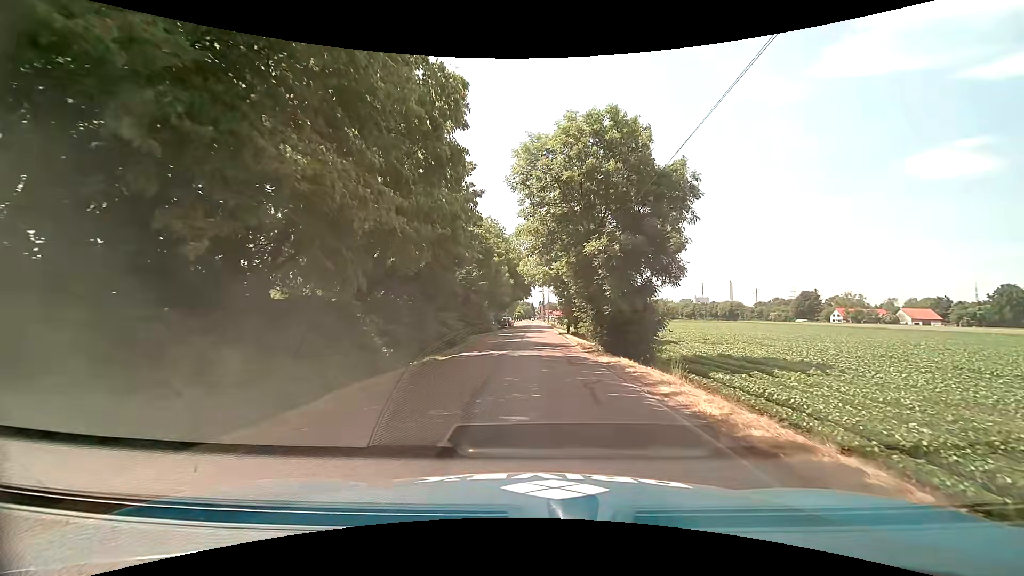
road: tertiary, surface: asphalt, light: Day
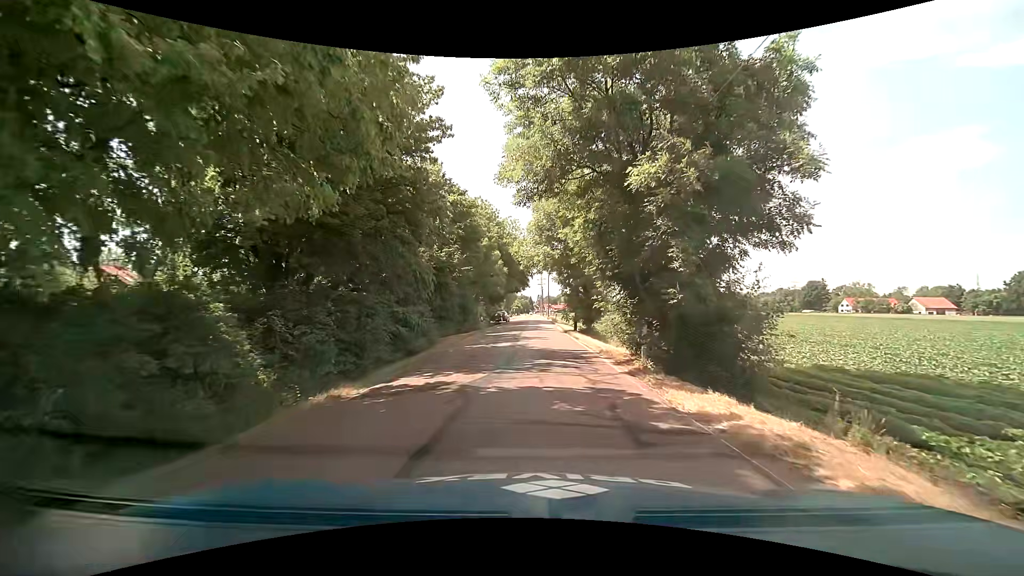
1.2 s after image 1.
(0.0, +9.4) m; 0°
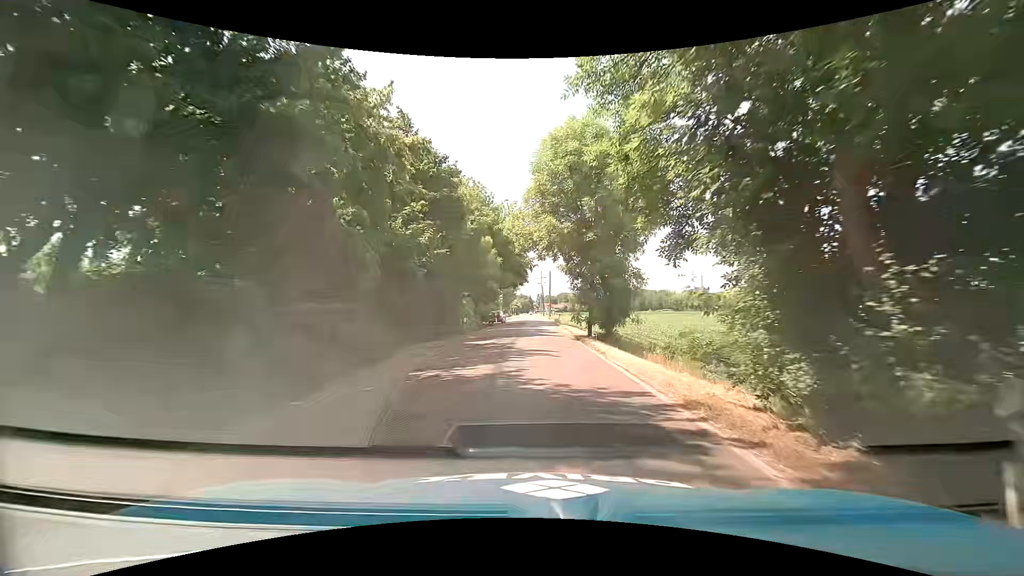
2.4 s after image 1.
(0.0, +9.7) m; +1°
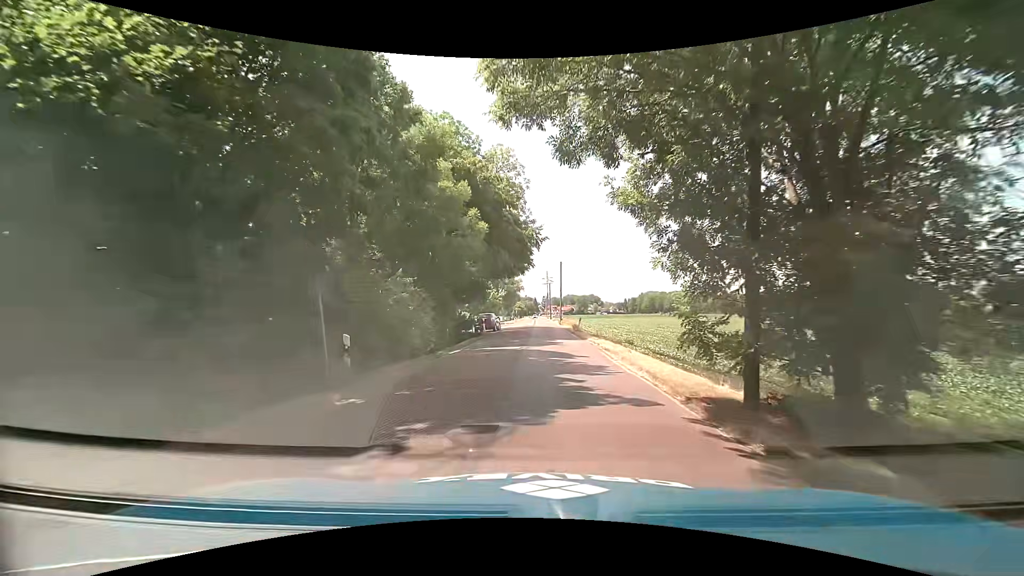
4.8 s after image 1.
(-0.5, +19.5) m; -1°
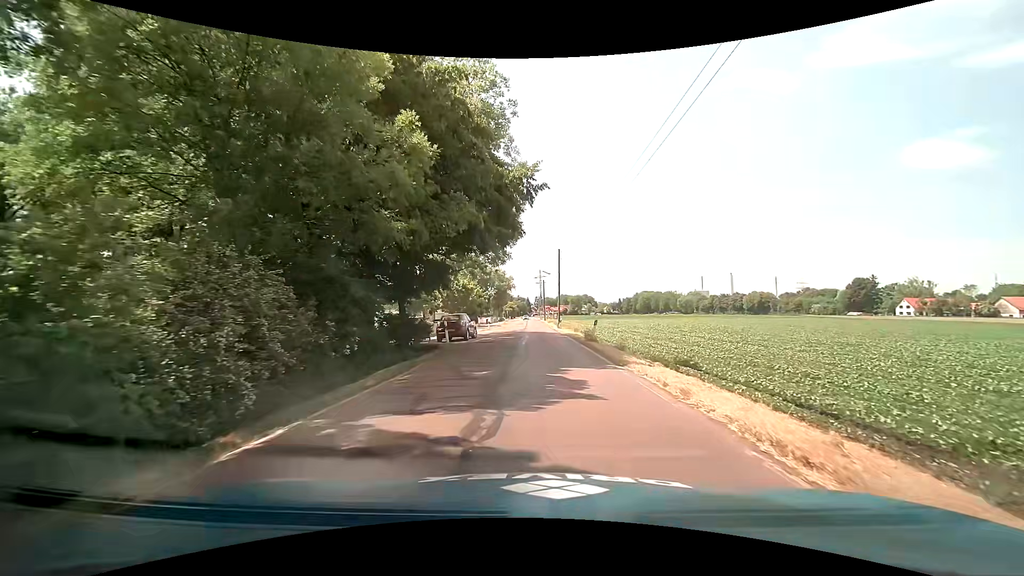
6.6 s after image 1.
(0.0, +13.5) m; 0°
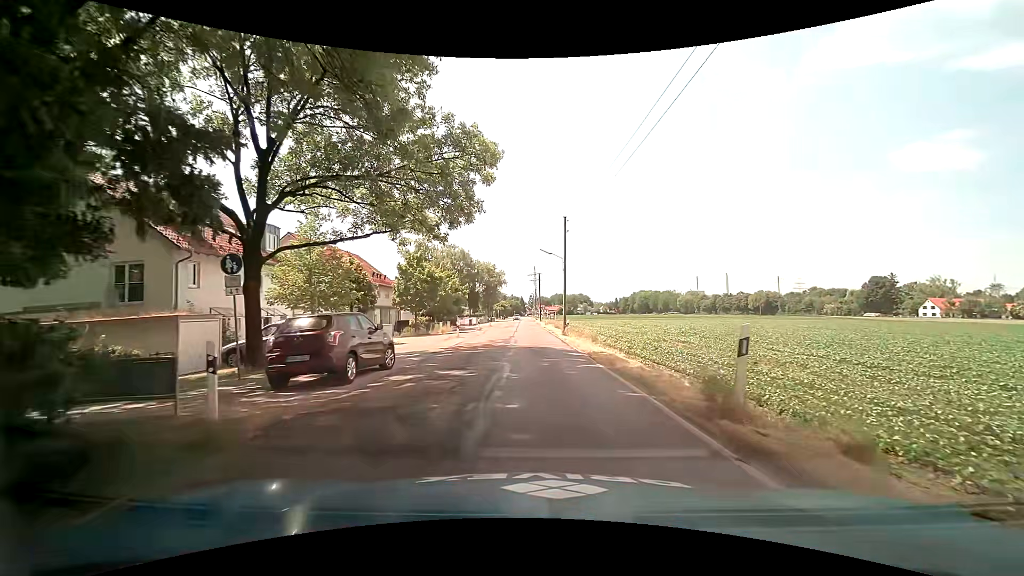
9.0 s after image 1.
(+0.2, +17.8) m; +1°
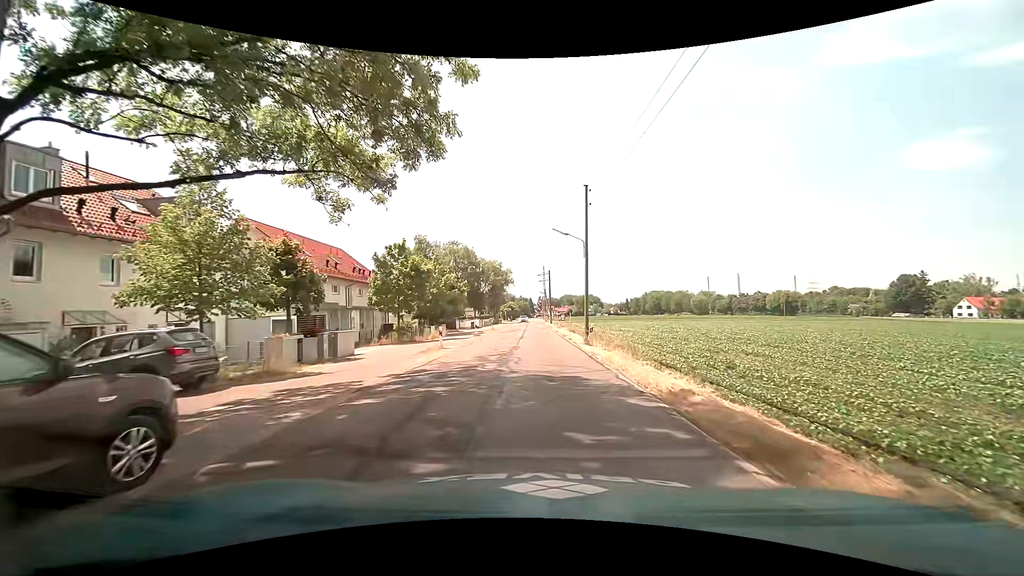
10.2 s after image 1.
(-0.1, +9.0) m; -1°
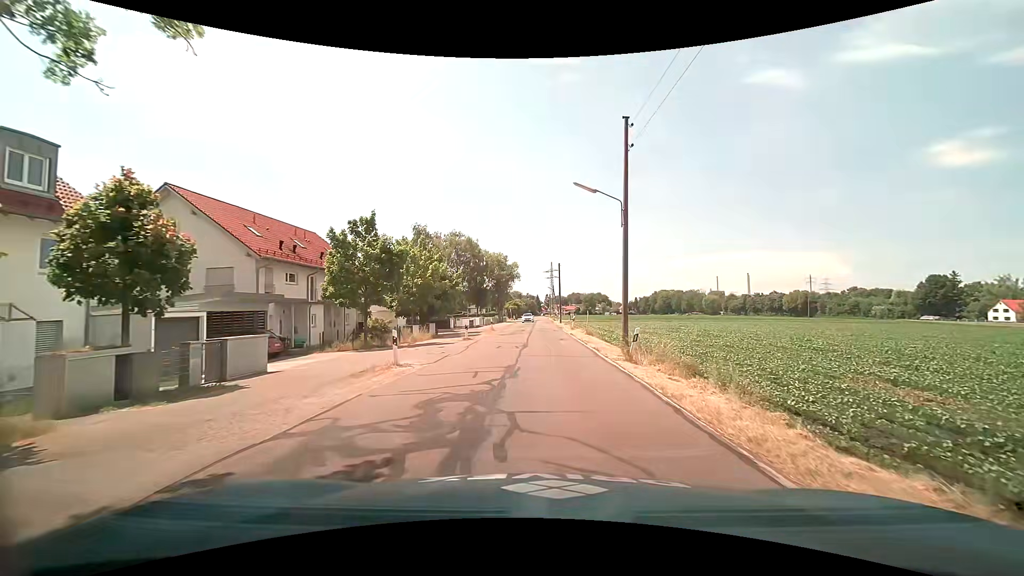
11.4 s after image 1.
(0.0, +9.1) m; -1°
(0, +10) (+1, +20) (+1, +30) (+1, +40) (+1, +50) (+1, +60) (+1, +70) (+2, +80) (+2, +90) (+2, +100) m
